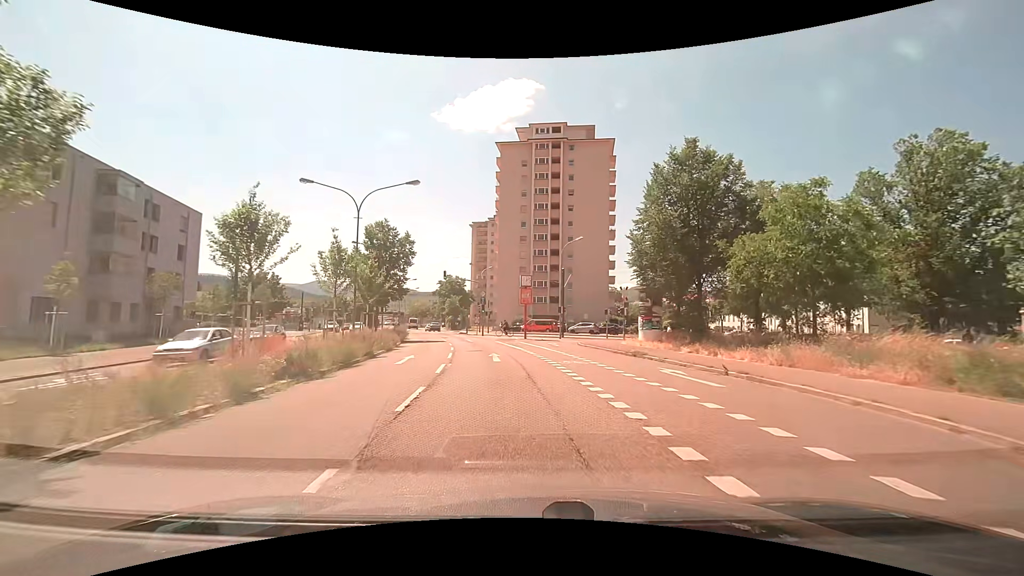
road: secondary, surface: asphalt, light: Day
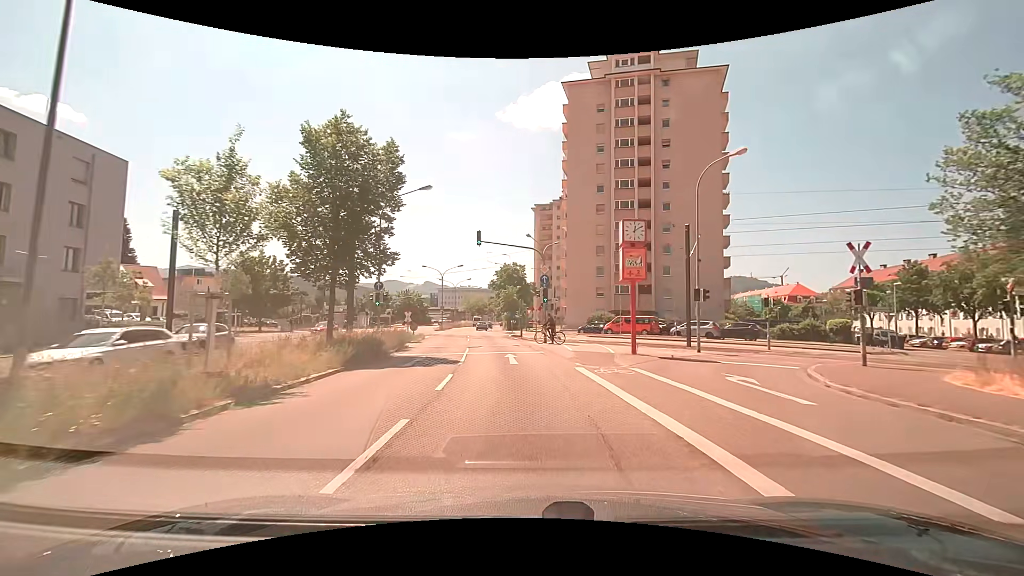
(-1.3, +22.1) m; -7°
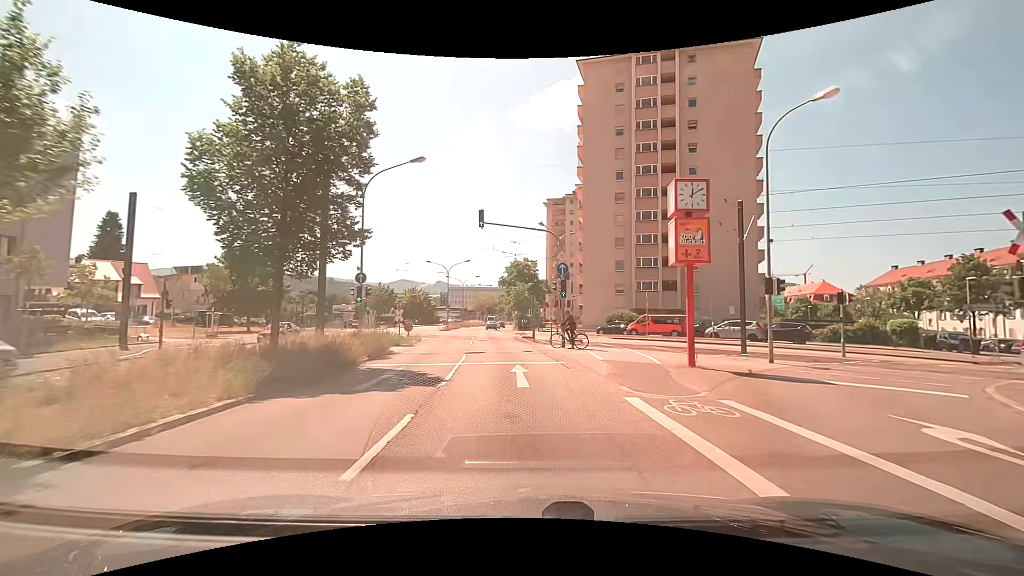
(-0.1, +5.7) m; -1°
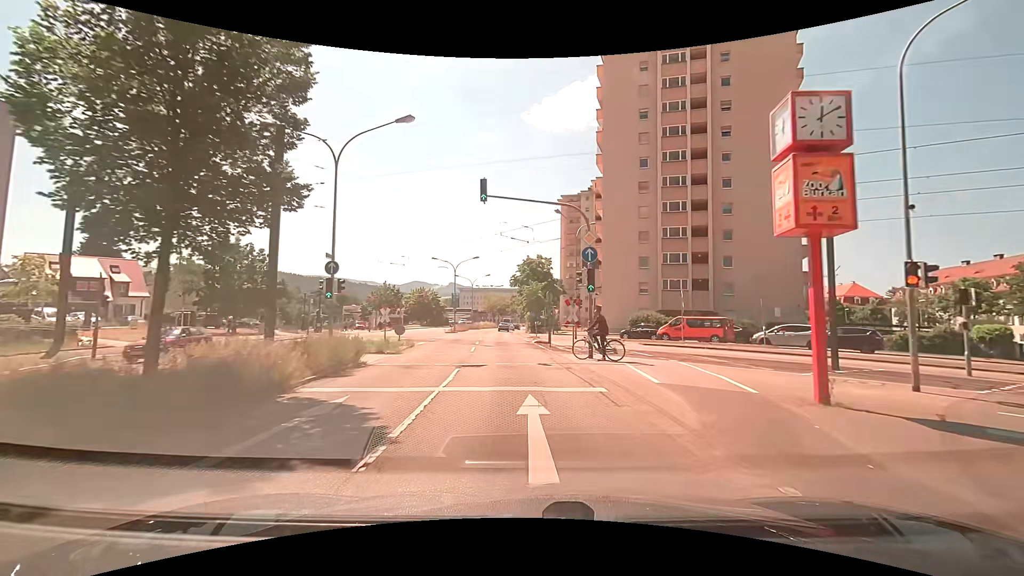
(-0.1, +5.7) m; -1°
